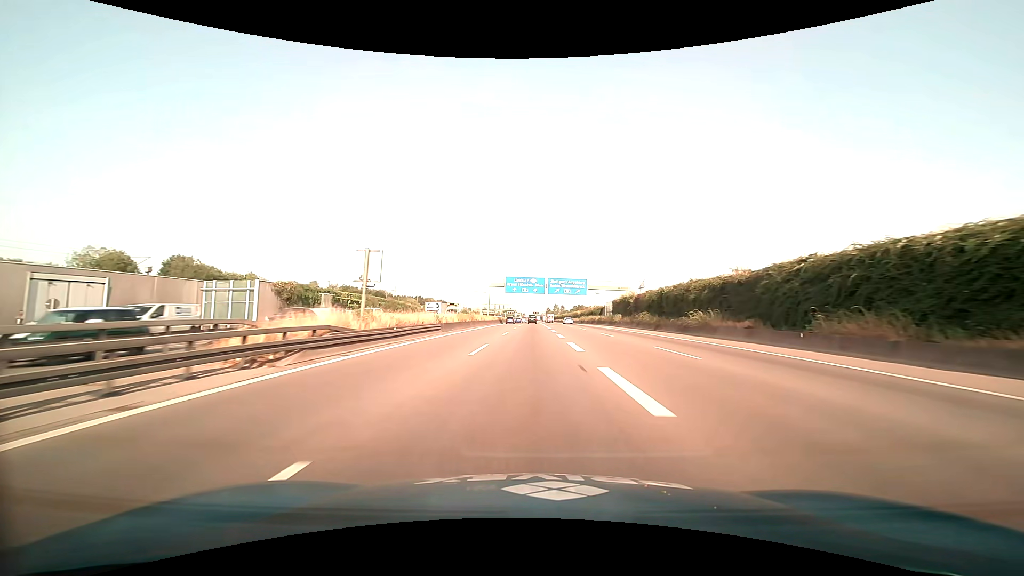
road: motorway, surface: asphalt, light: Day
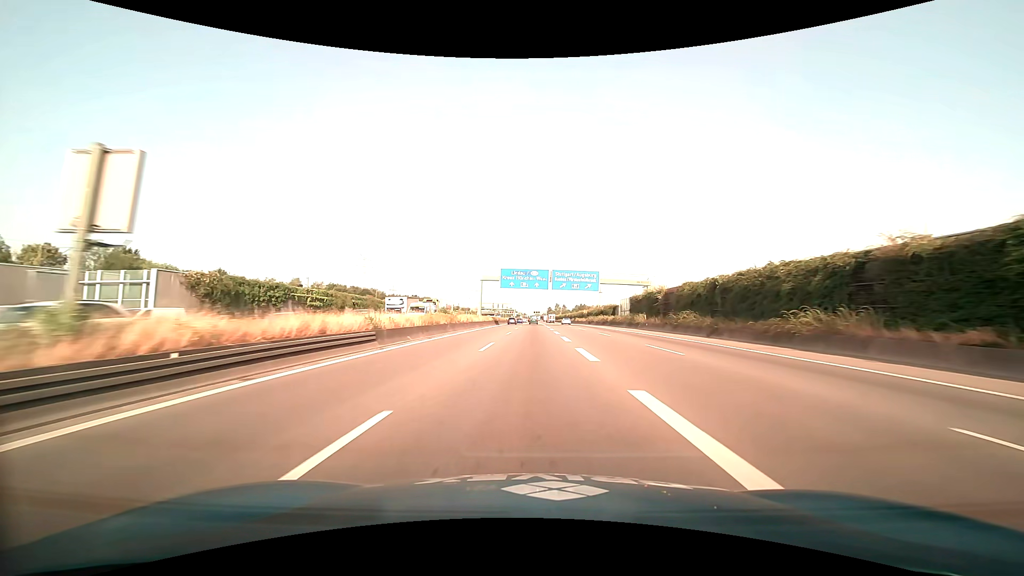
(0.0, +15.9) m; 0°
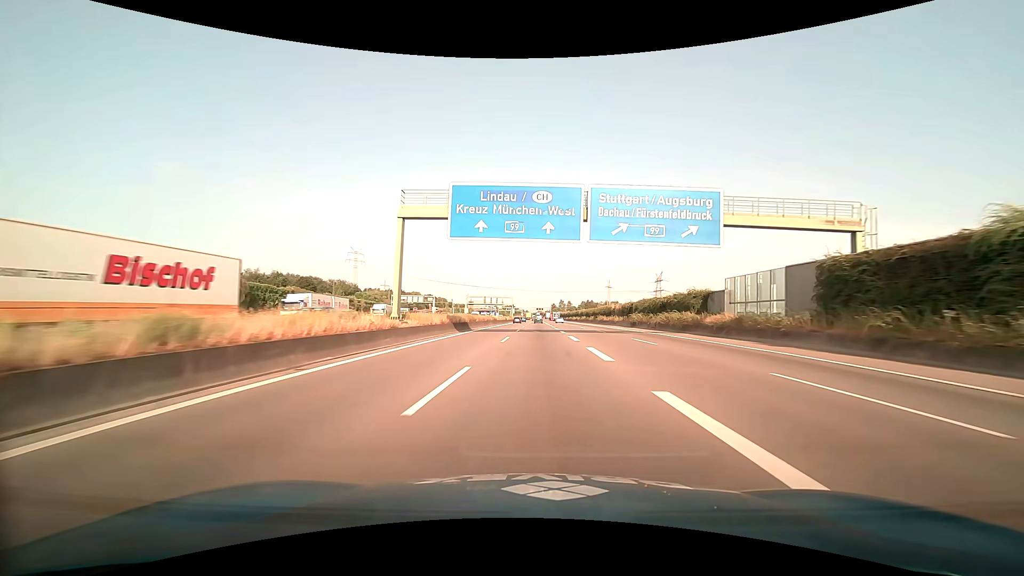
(-0.2, +48.4) m; 0°
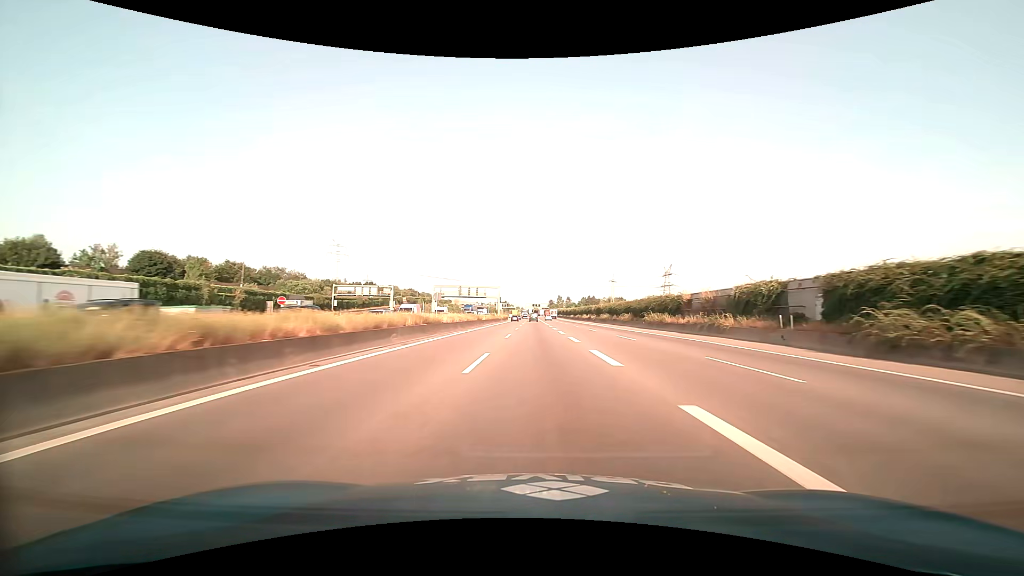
(+0.2, +49.5) m; 0°
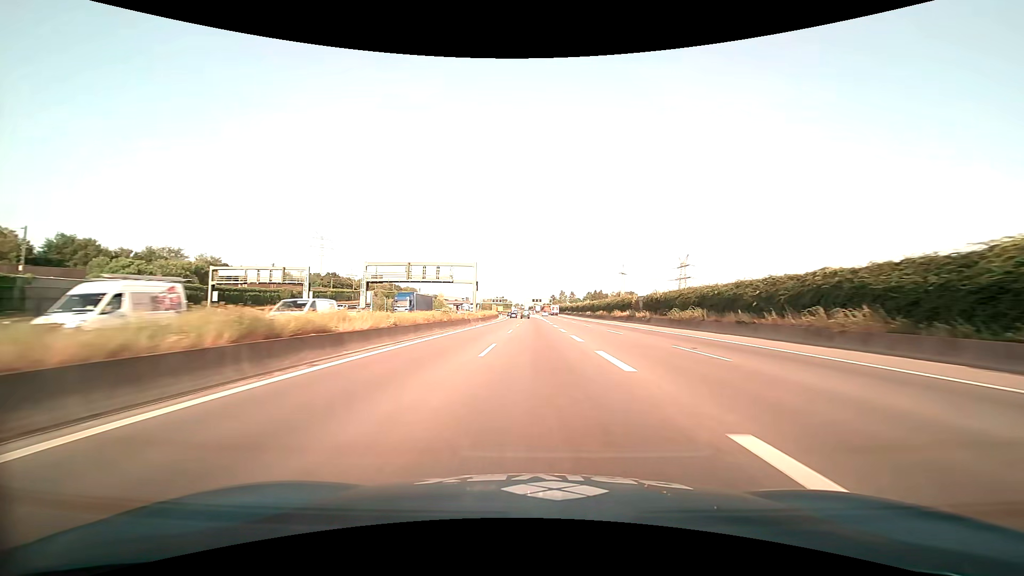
(0.0, +50.1) m; 0°
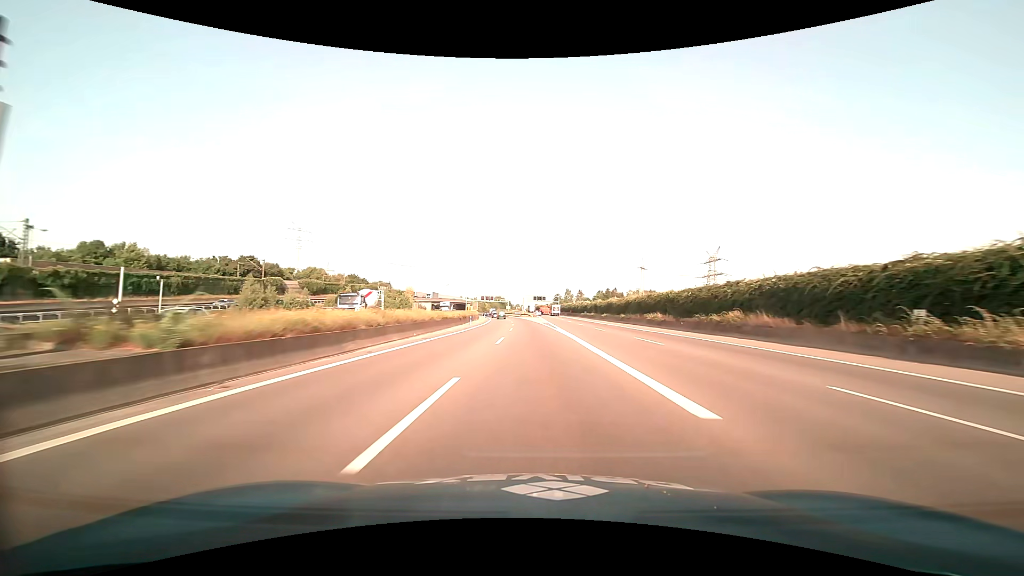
(-0.1, +65.0) m; 0°
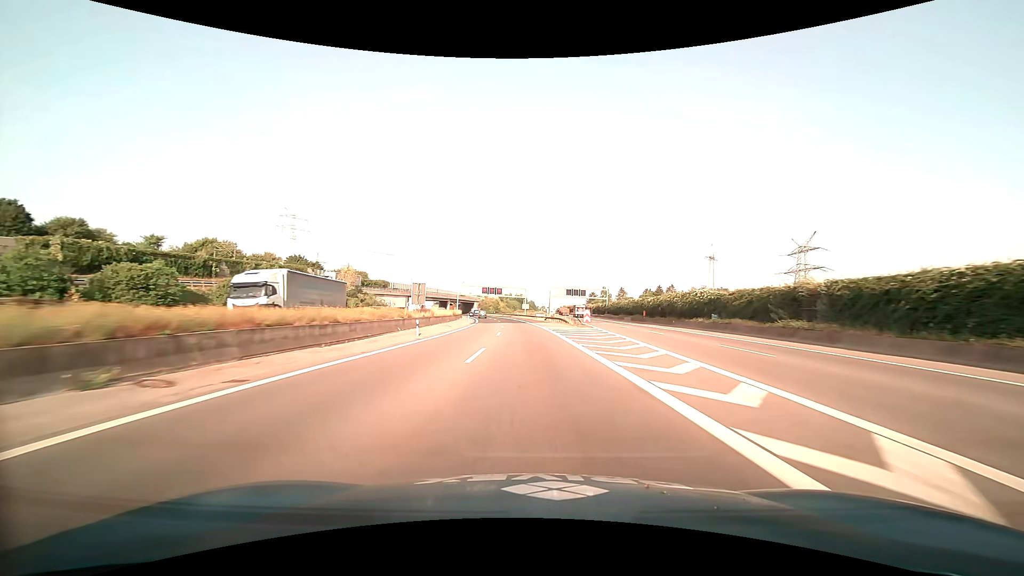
(-1.5, +80.4) m; -3°
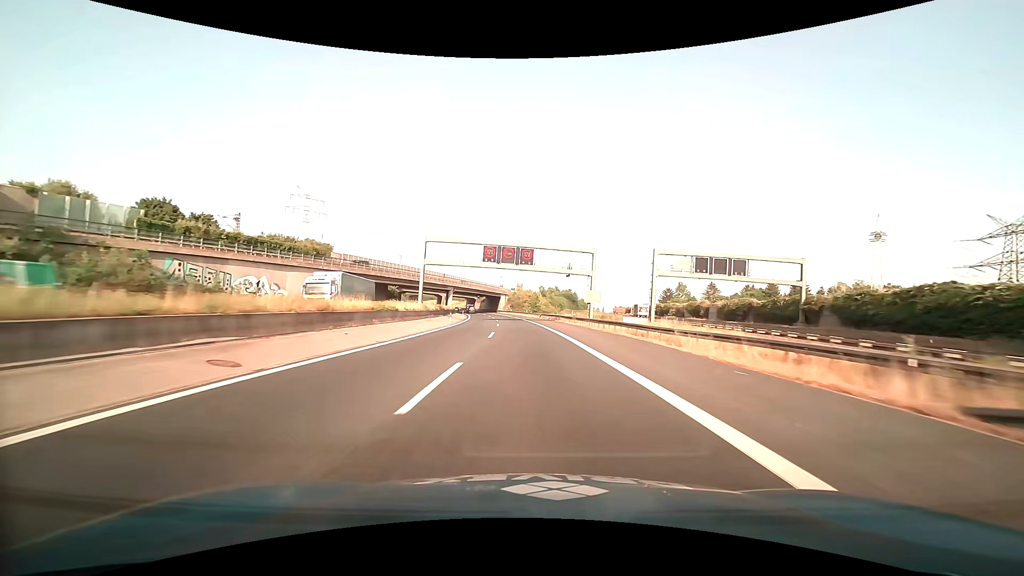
(-3.3, +79.8) m; -5°
(0, +10) (0, +20) (-1, +30) (-1, +40) (-1, +50) (-2, +60) (-3, +70) (-4, +80) (-5, +90) (-6, +100) m
